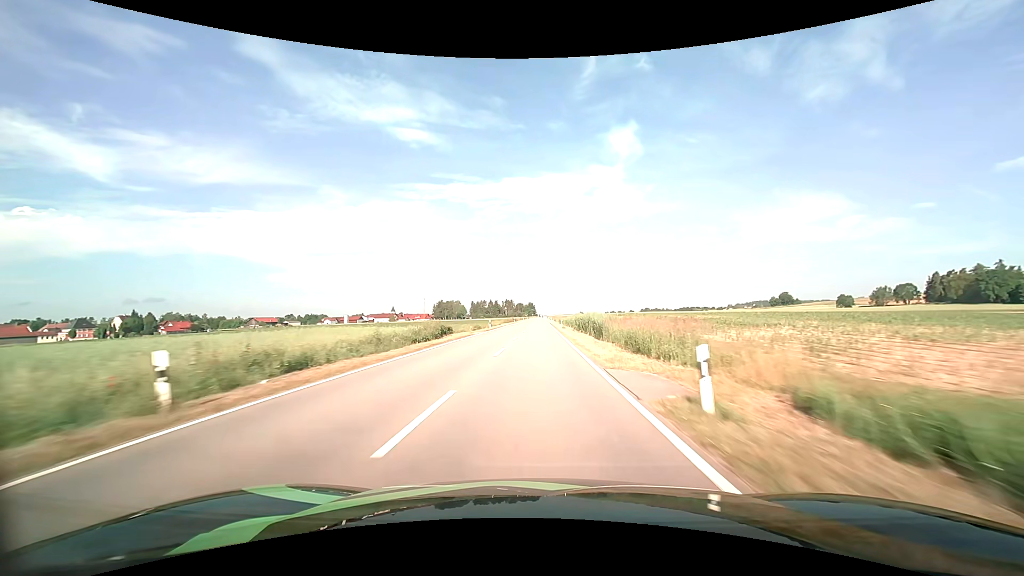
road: tertiary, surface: asphalt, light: Day
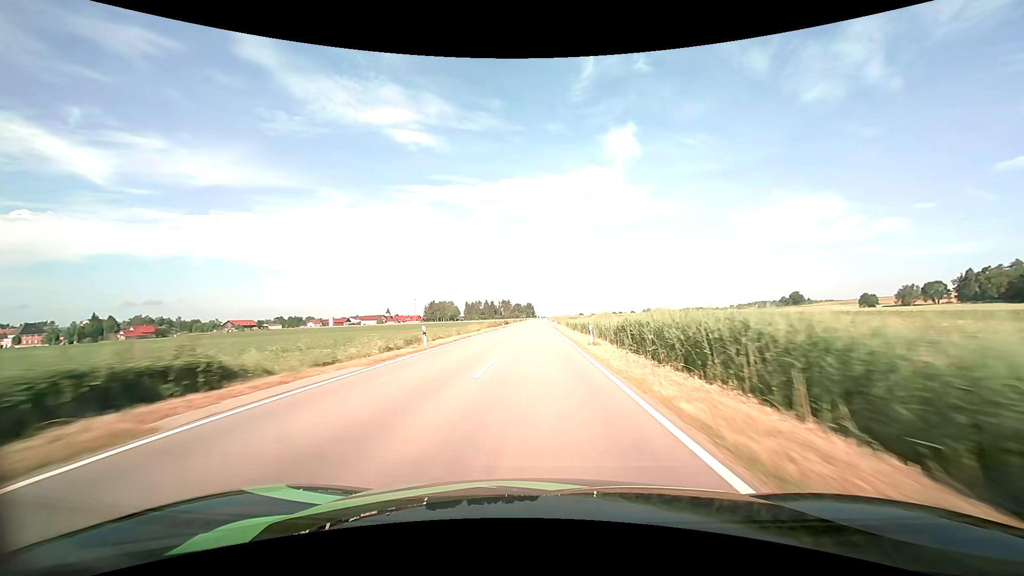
(0.0, +31.0) m; 0°
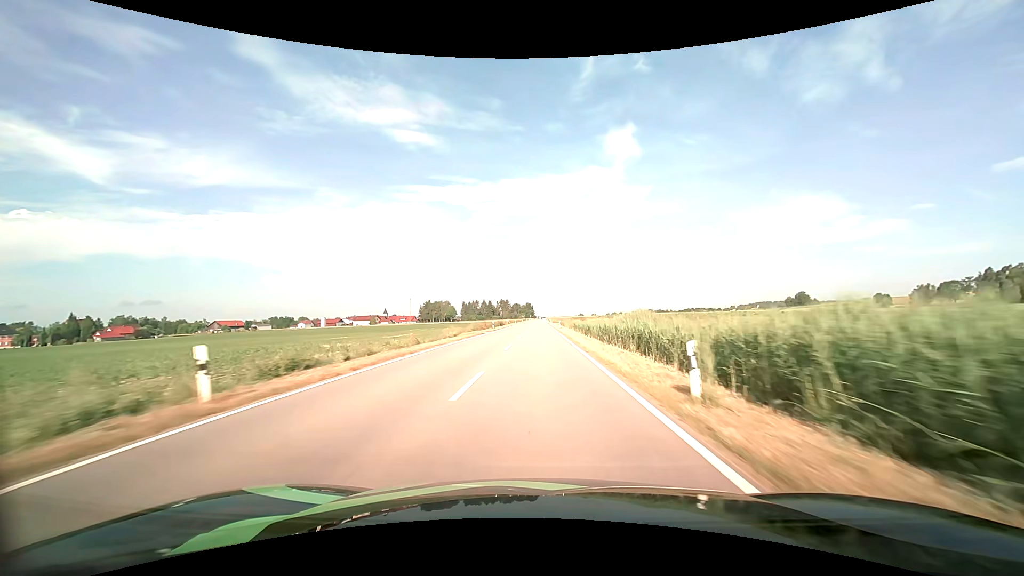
(0.0, +15.5) m; 0°
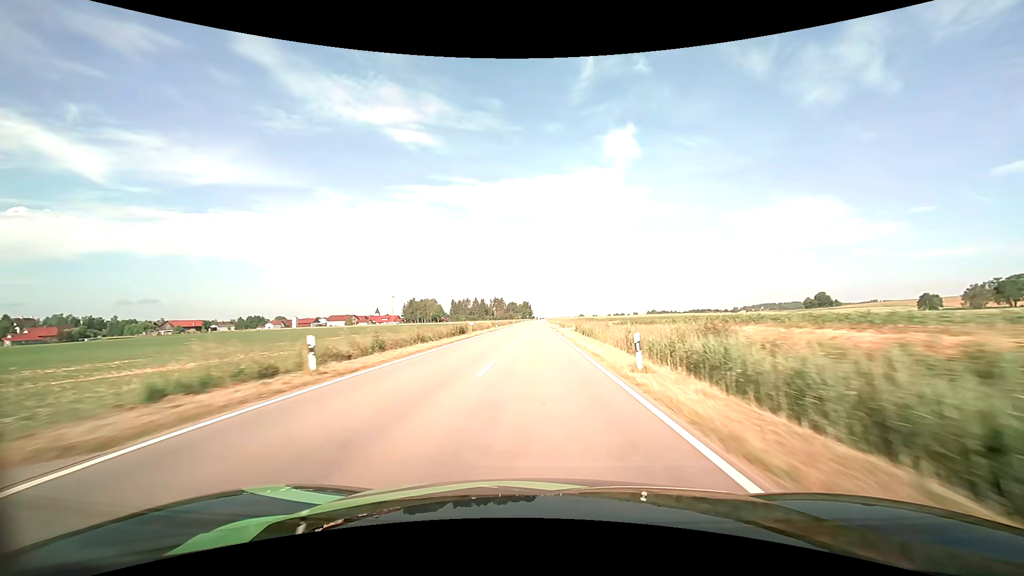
(+0.1, +46.4) m; 0°
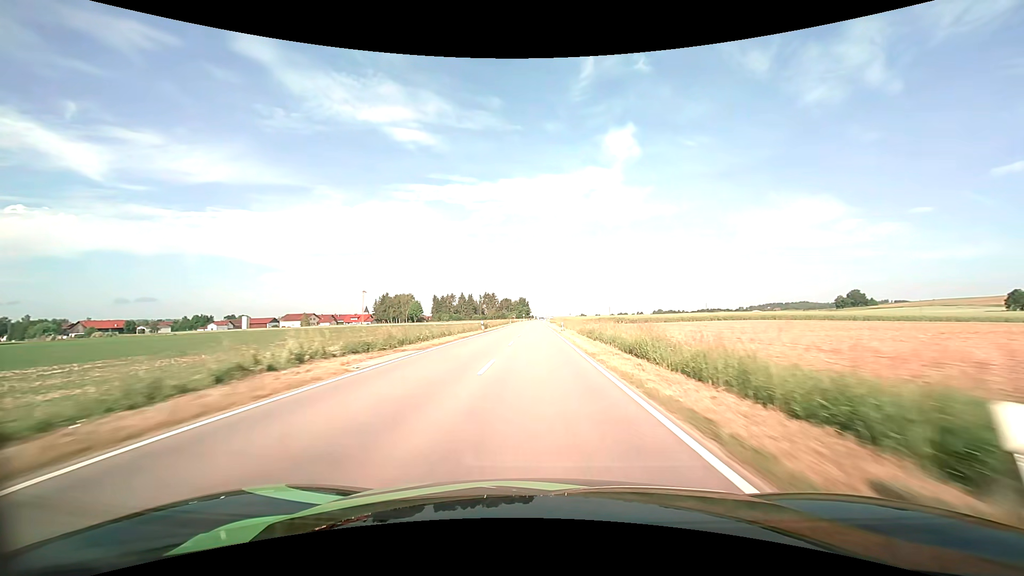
(-0.1, +61.9) m; 0°
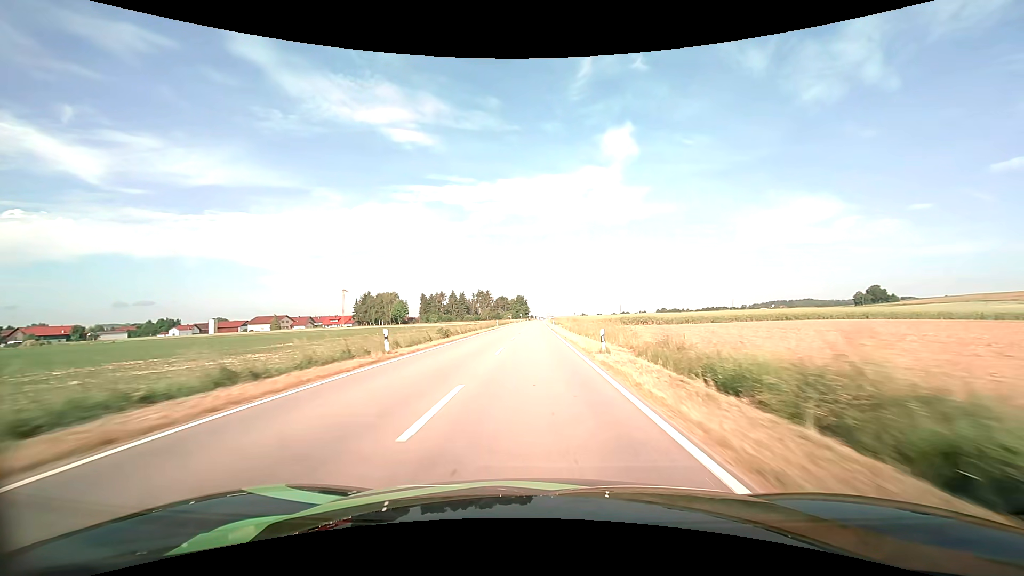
(+0.1, +30.9) m; 0°
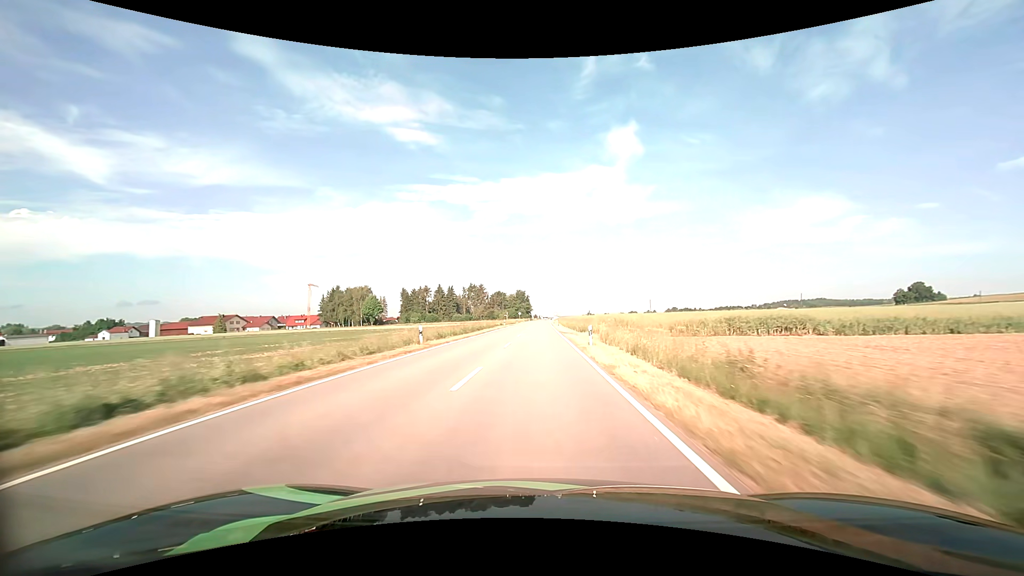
(-0.1, +46.4) m; 0°
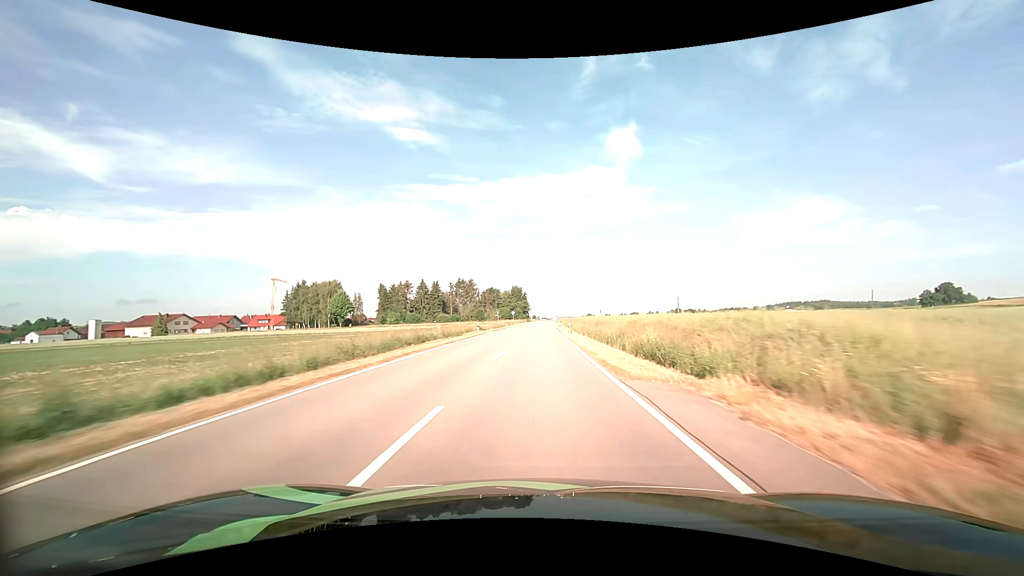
(0.0, +30.9) m; 0°
(0, +10) (0, +20) (0, +30) (0, +40) (0, +50) (0, +60) (+1, +70) (+1, +80) (+1, +90) (+1, +100) m
